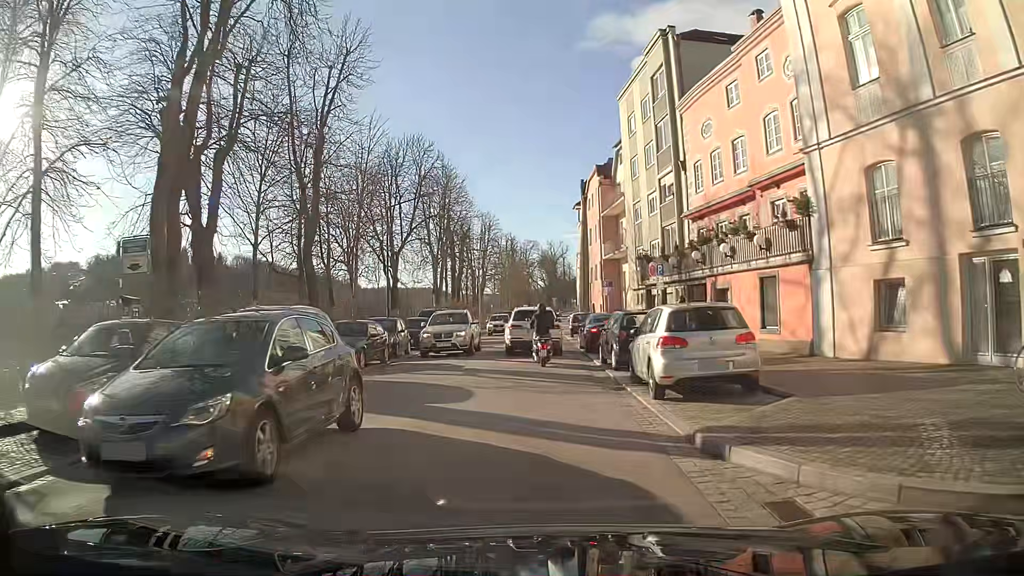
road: primary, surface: asphalt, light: Day
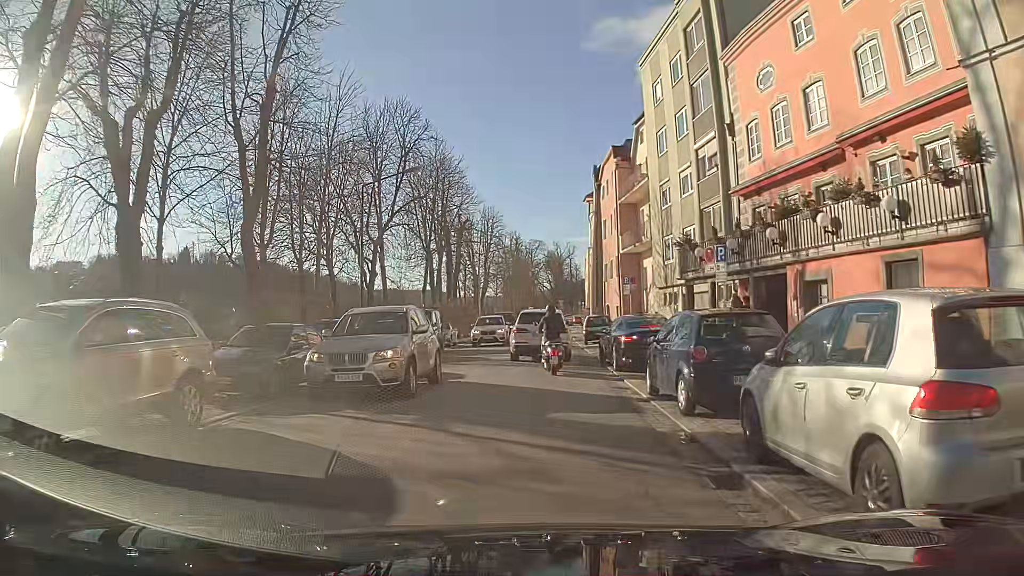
(0.0, +7.1) m; 0°
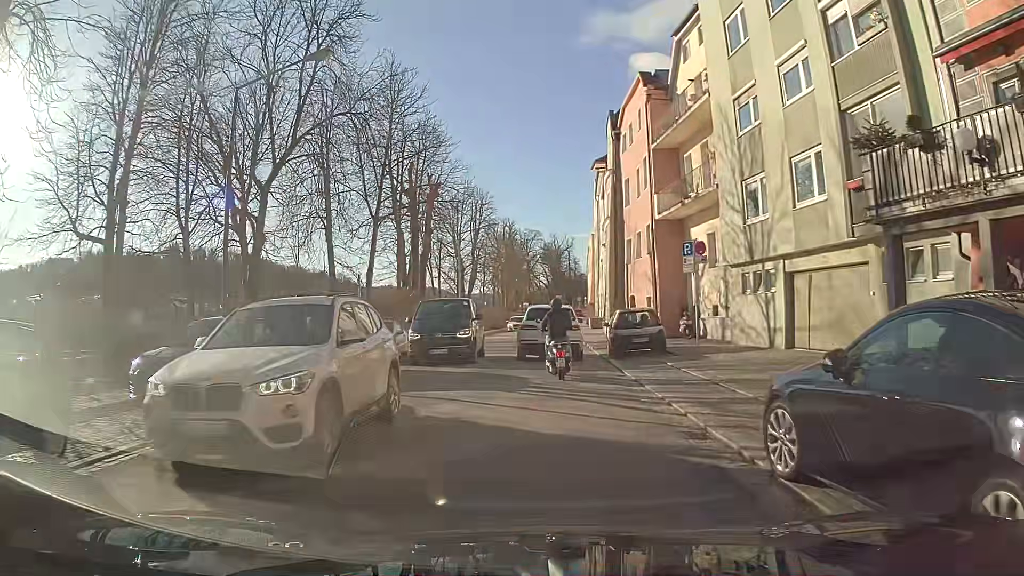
(+0.1, +14.0) m; +1°
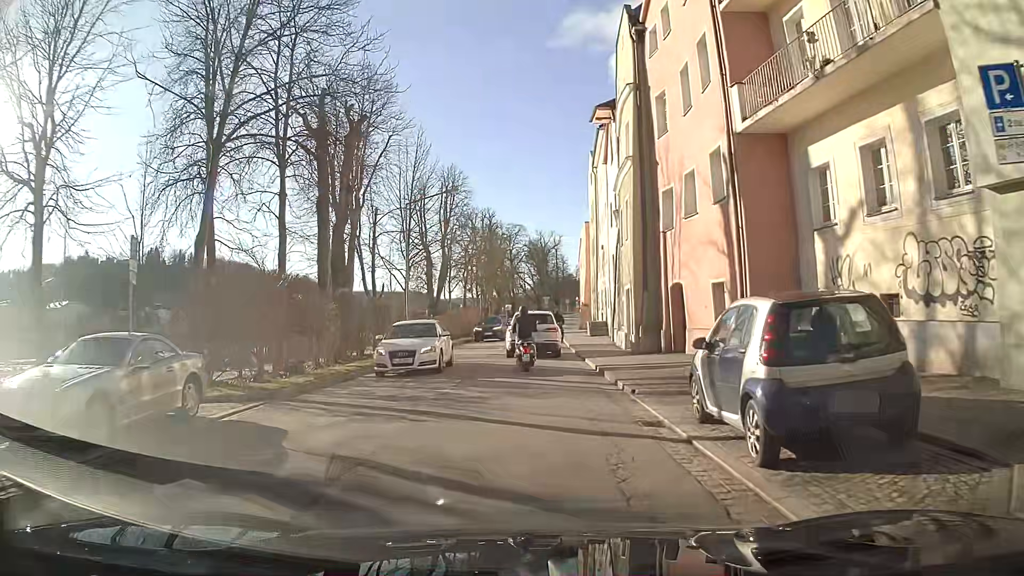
(+0.2, +15.2) m; 0°
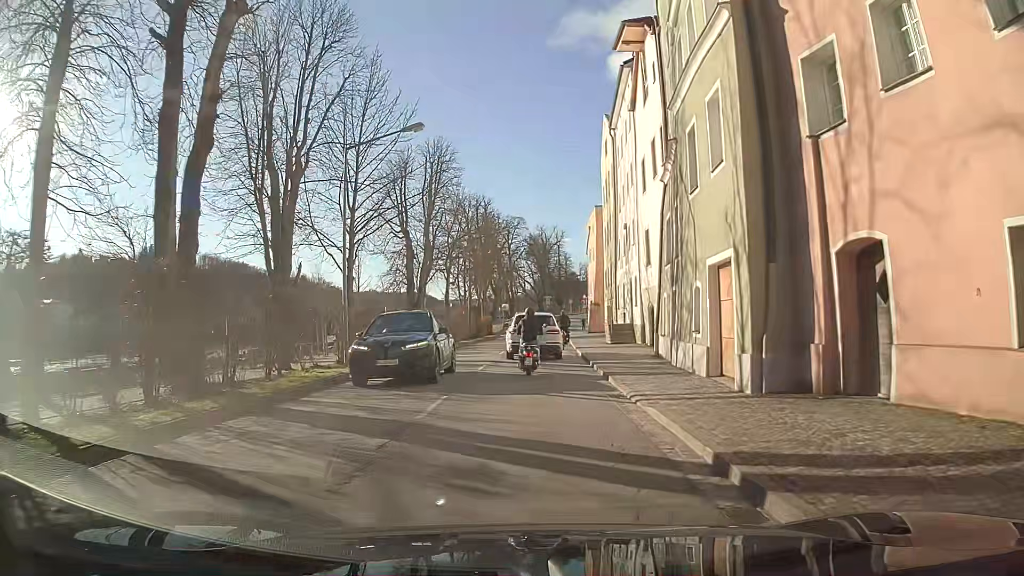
(0.0, +12.2) m; +1°
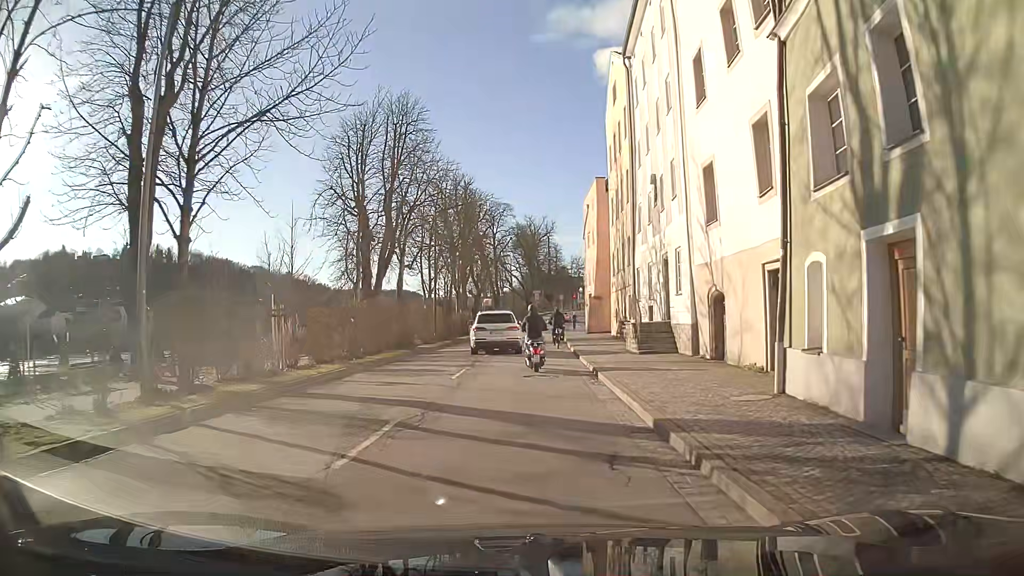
(+0.1, +12.4) m; +1°
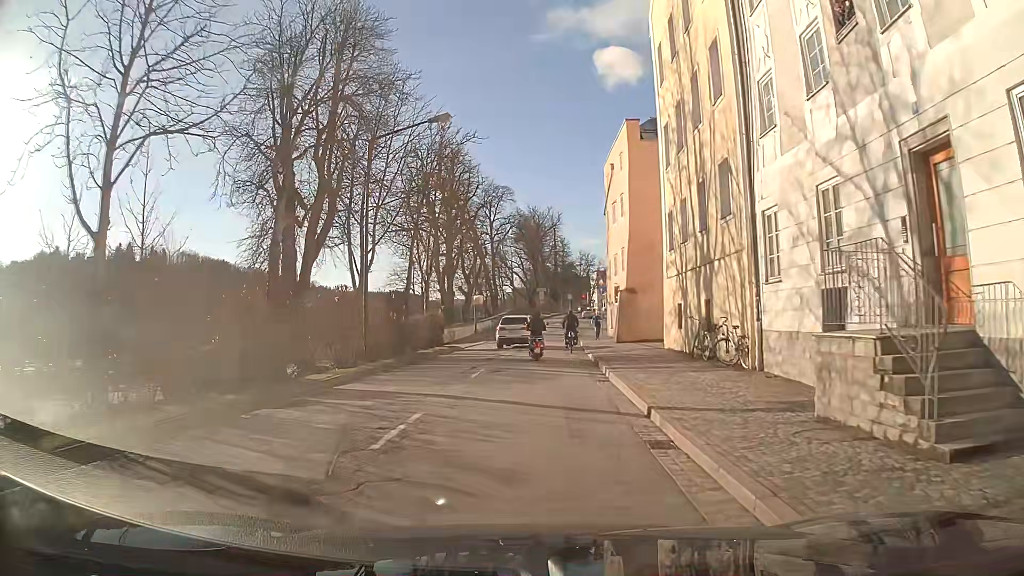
(-0.1, +16.9) m; -1°
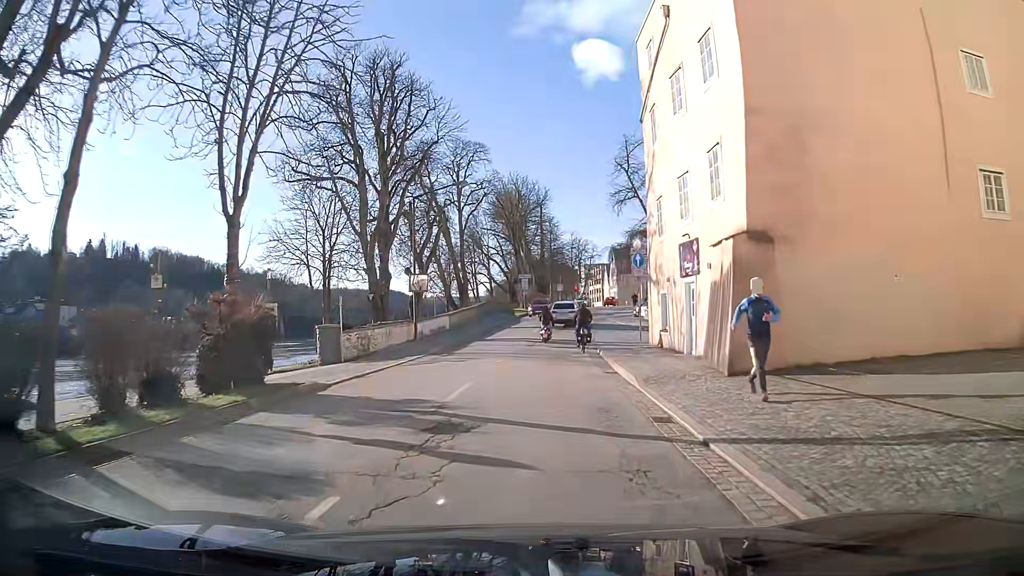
(+0.3, +22.9) m; +2°
(0, +10) (0, +20) (+1, +30) (+2, +40) (+3, +50) (+5, +60) (+7, +69) (+9, +79) (+11, +89) (+14, +99) m
